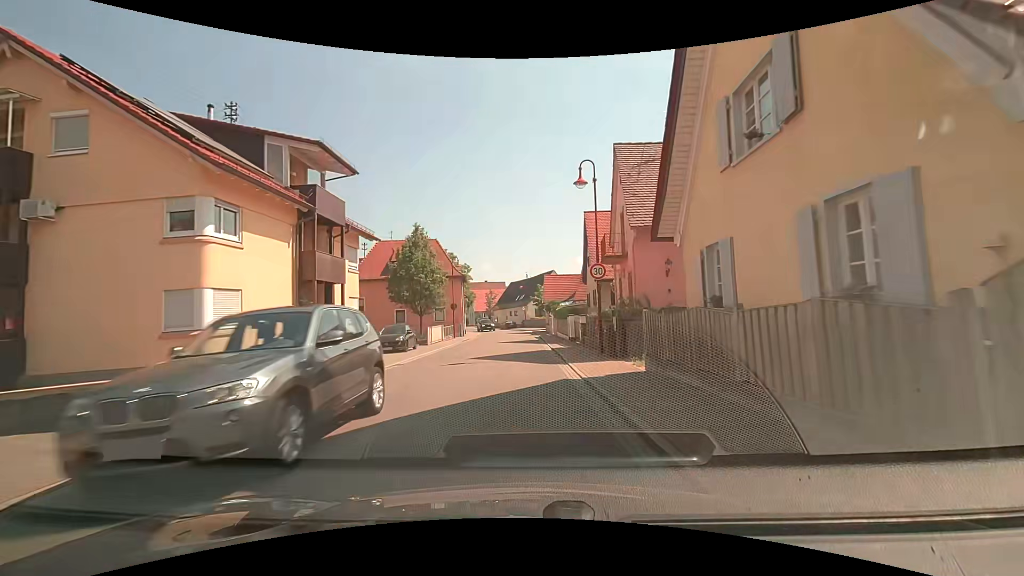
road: tertiary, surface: asphalt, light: Day
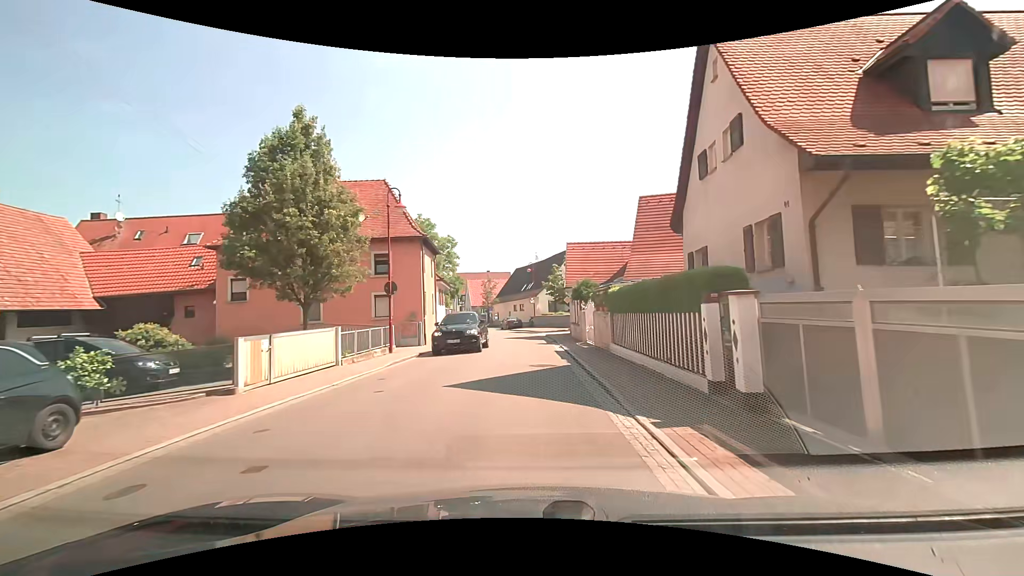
(-0.2, +22.1) m; 0°
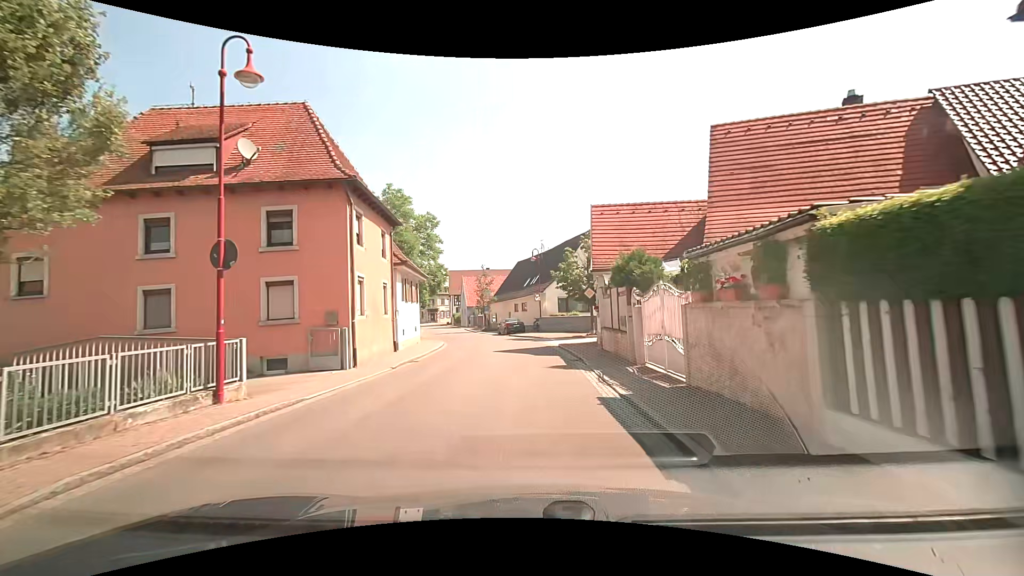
(-0.2, +11.9) m; -2°
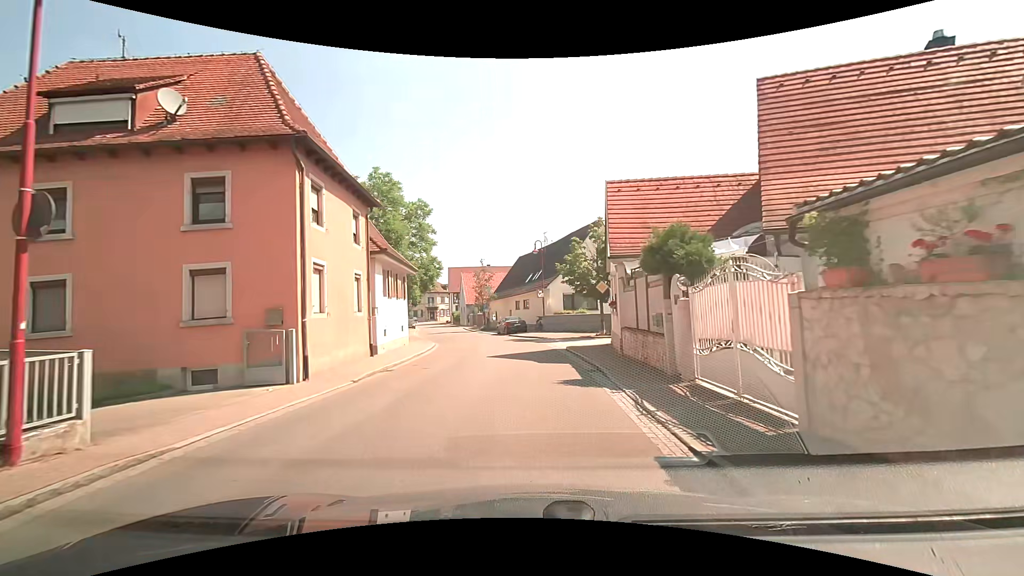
(0.0, +3.7) m; 0°
(0, +10) (0, +20) (-1, +30) (-4, +40) (-6, +49) (-9, +59) (-11, +69) (-13, +79) (-15, +88) (-18, +98) m
